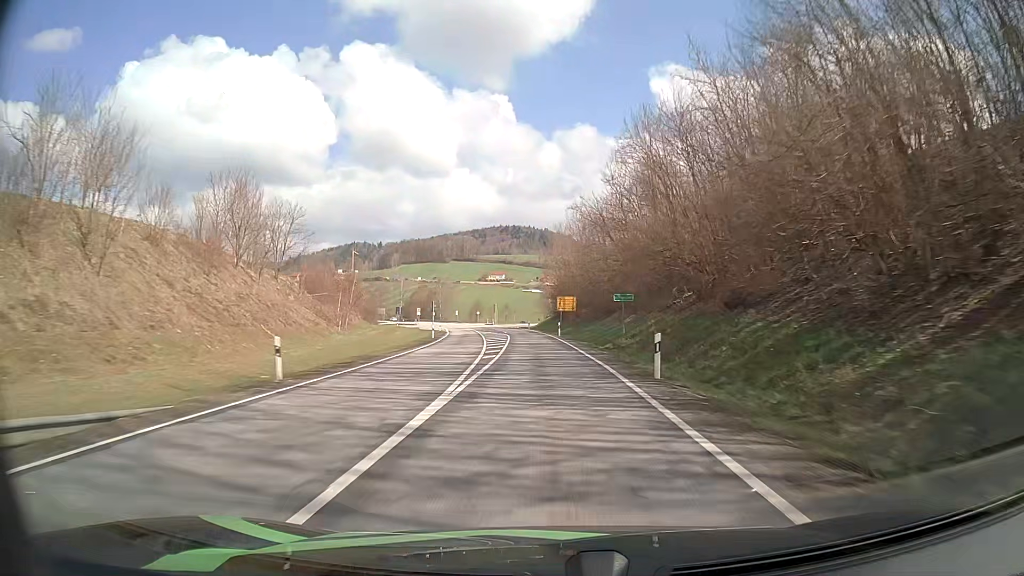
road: secondary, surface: asphalt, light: Day
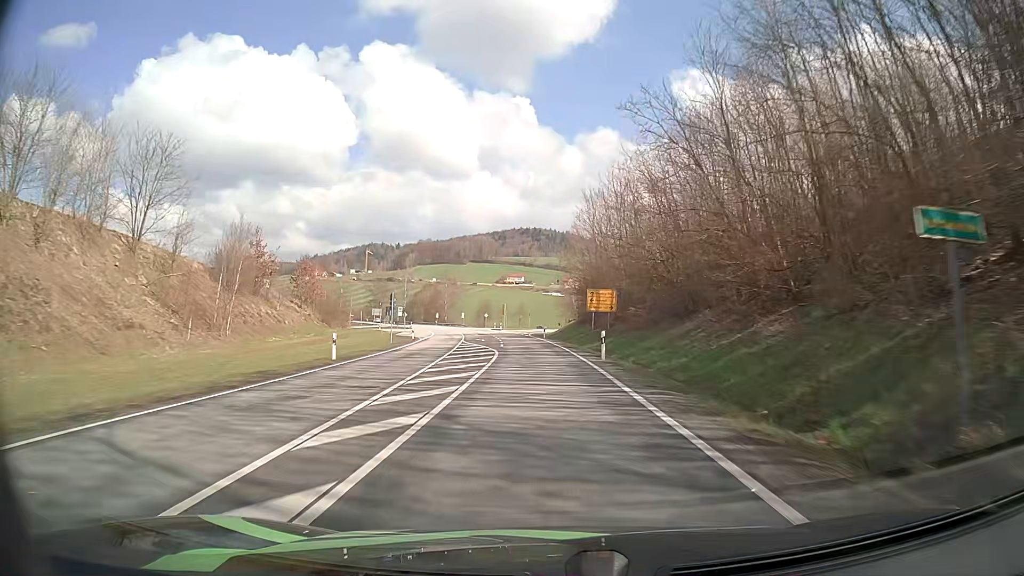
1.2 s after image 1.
(-0.4, +29.9) m; -2°
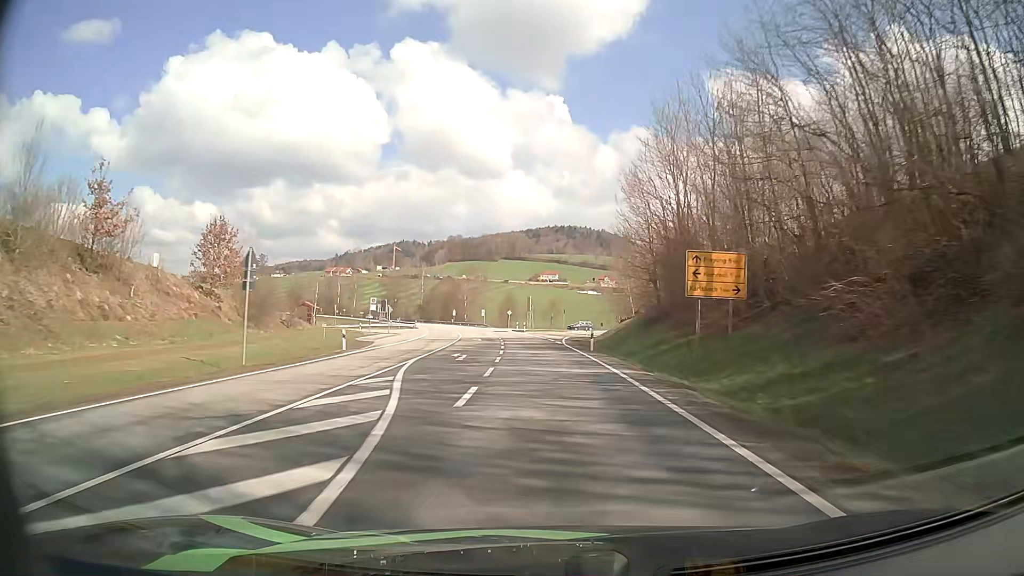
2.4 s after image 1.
(-0.9, +30.1) m; -3°
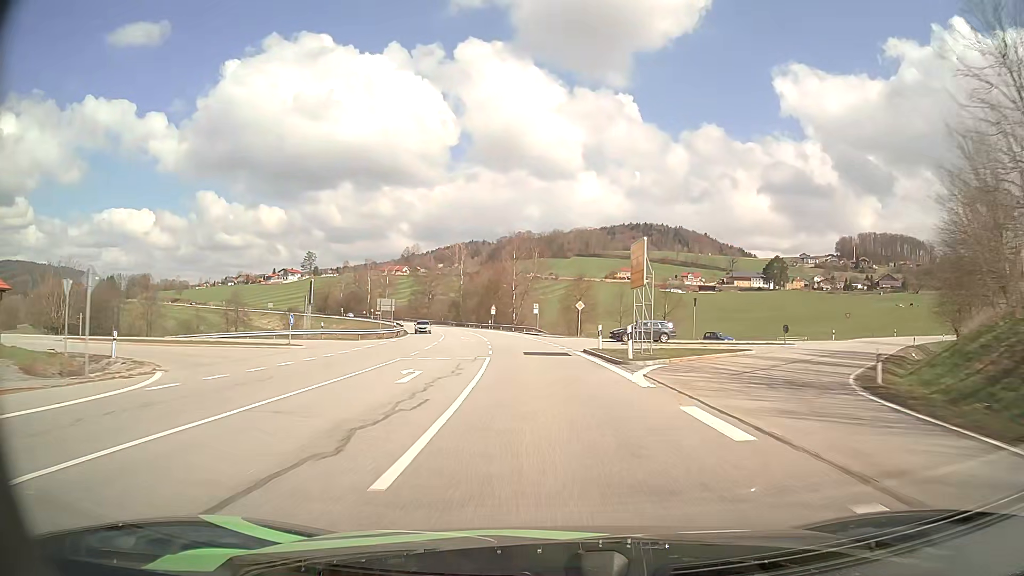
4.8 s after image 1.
(-3.2, +59.2) m; -6°
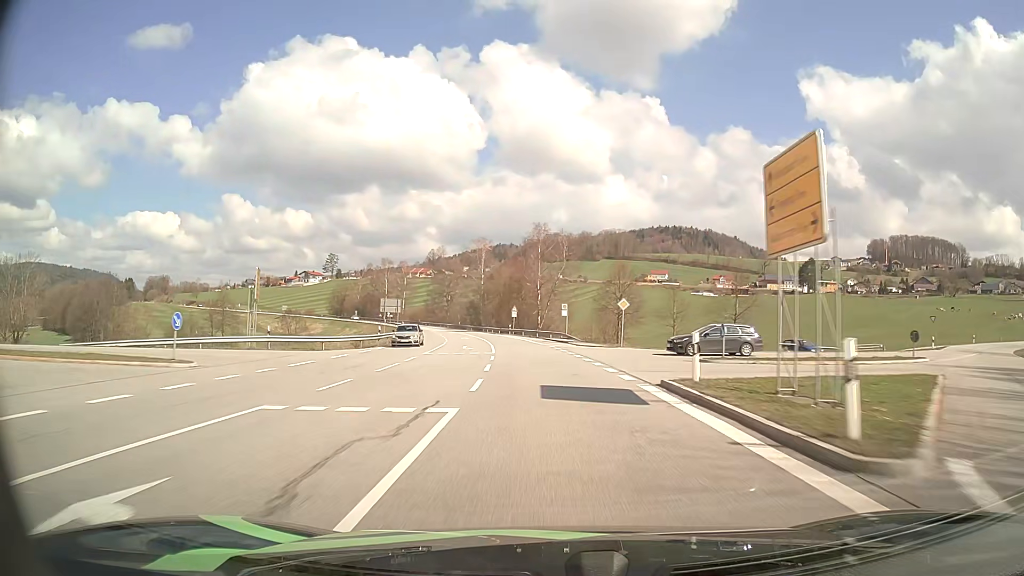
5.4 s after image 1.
(-0.4, +14.7) m; -3°
(0, +10) (-1, +20) (-1, +30) (-2, +40) (-3, +50) (-5, +60) (-6, +70) (-8, +79) (-10, +89) (-13, +99) m
